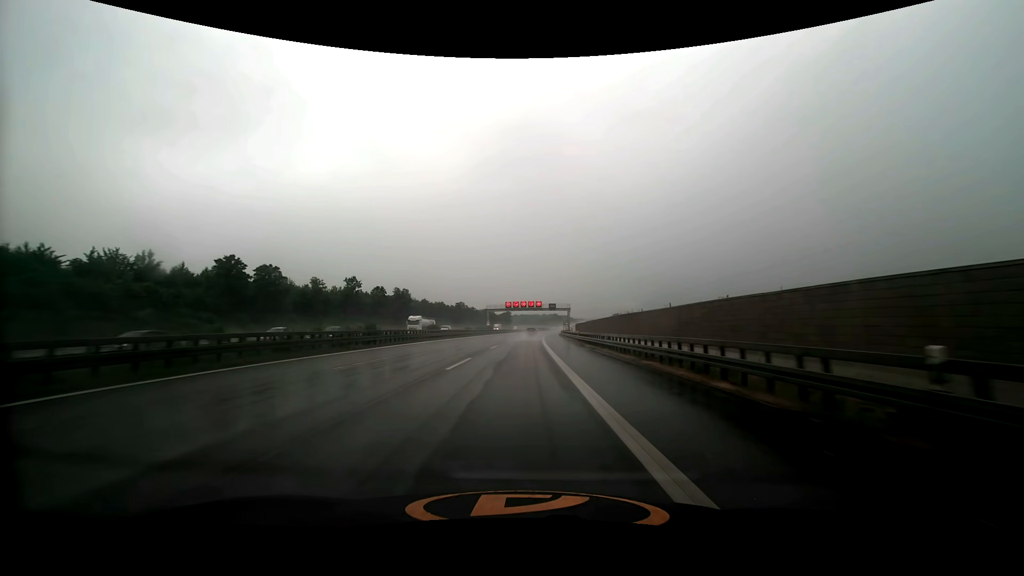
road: motorway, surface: asphalt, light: Day
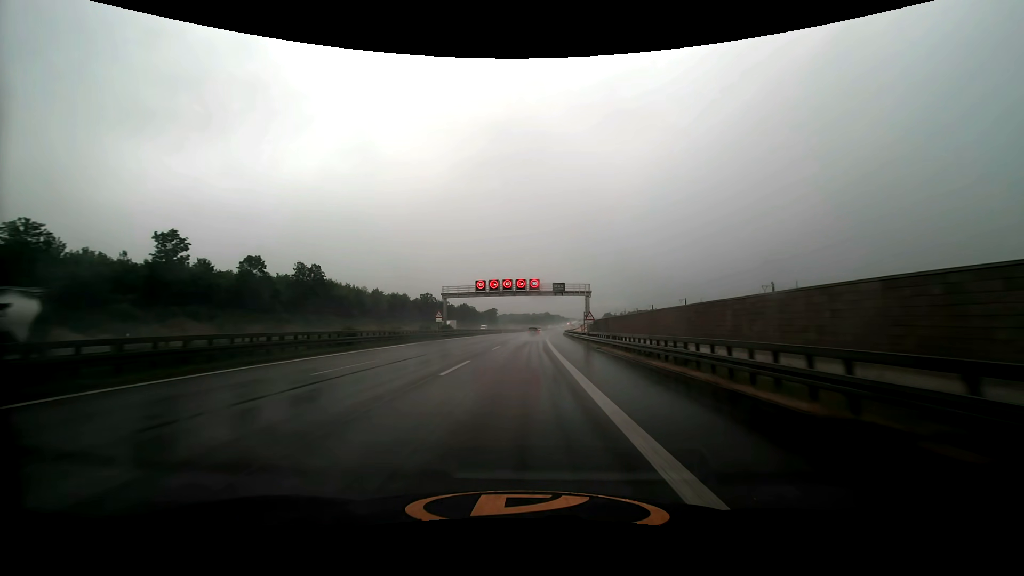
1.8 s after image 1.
(+0.5, +55.2) m; +1°
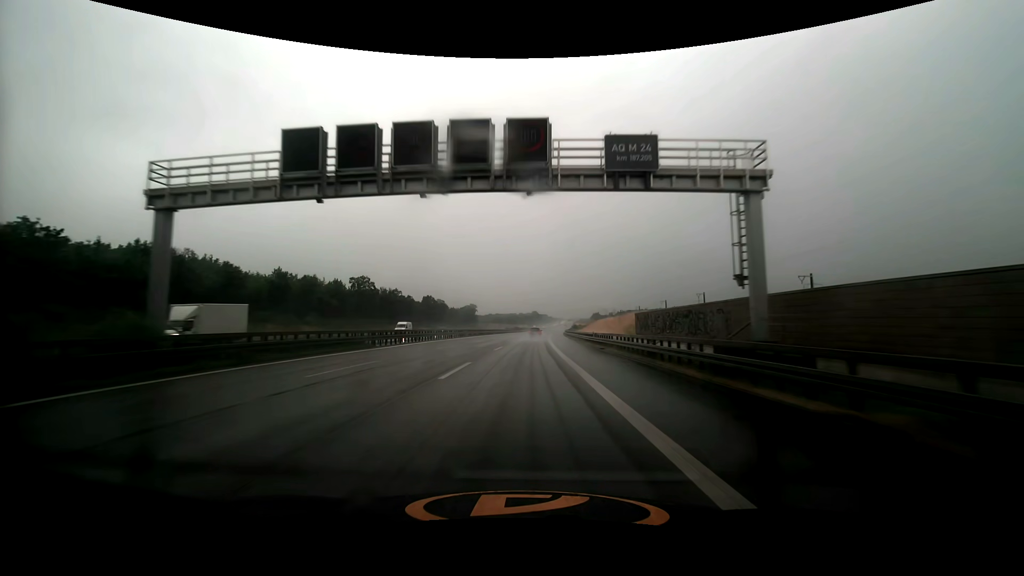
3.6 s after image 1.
(+0.8, +54.5) m; +2°
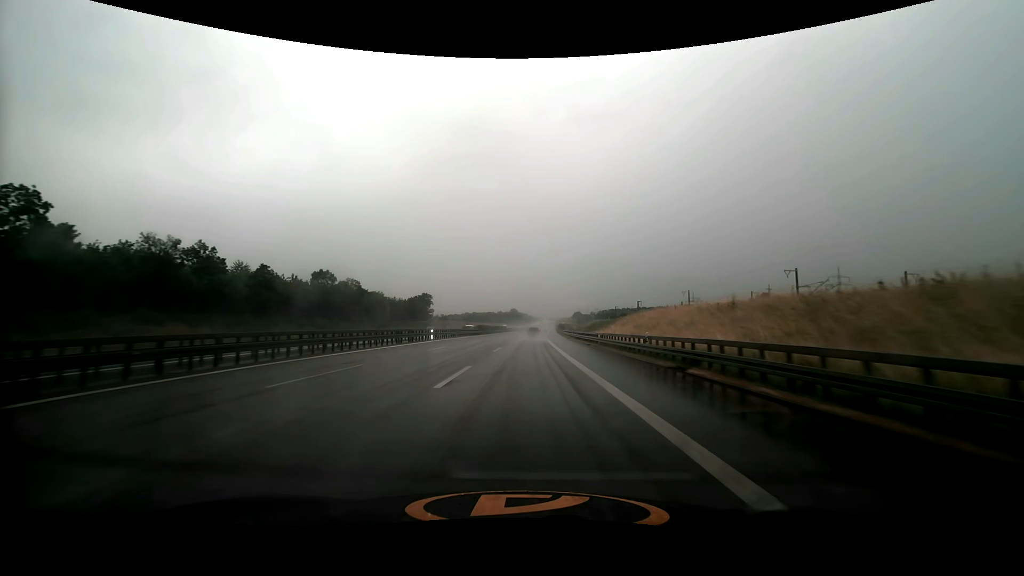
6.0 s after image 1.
(+1.3, +72.7) m; +2°
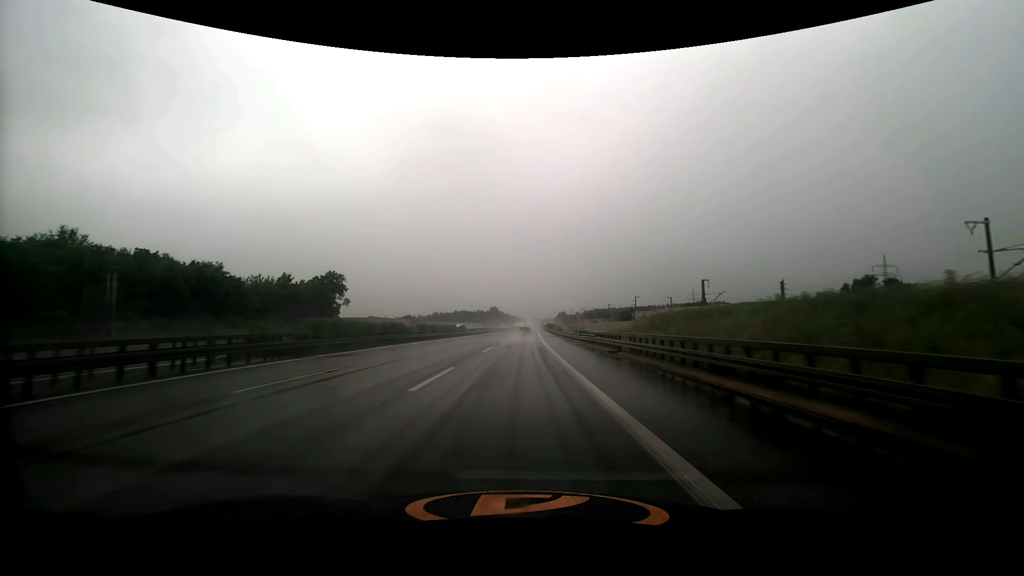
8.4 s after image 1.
(+1.5, +71.6) m; +2°
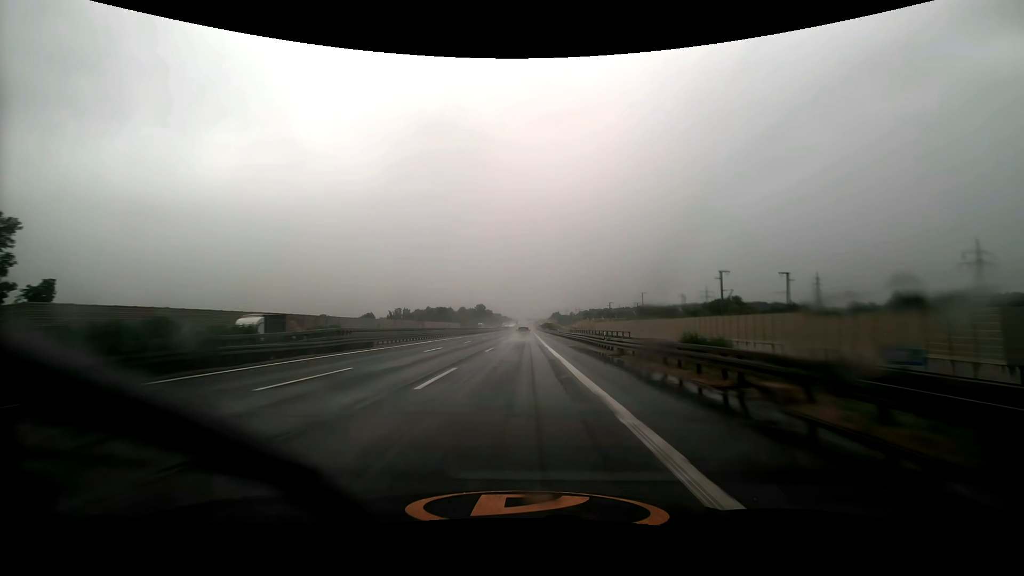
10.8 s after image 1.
(+0.5, +71.1) m; +1°
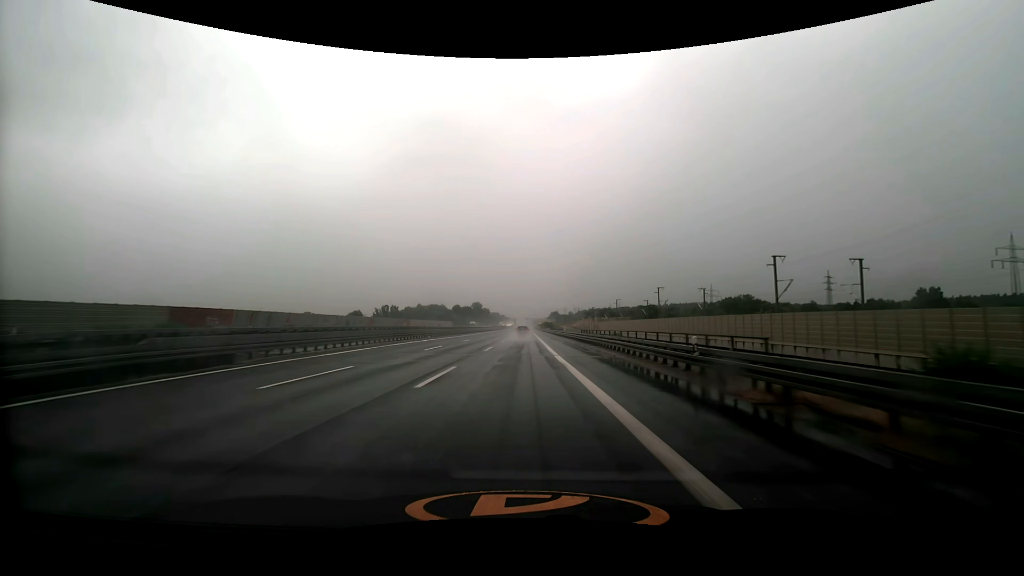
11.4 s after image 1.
(0.0, +17.9) m; 0°
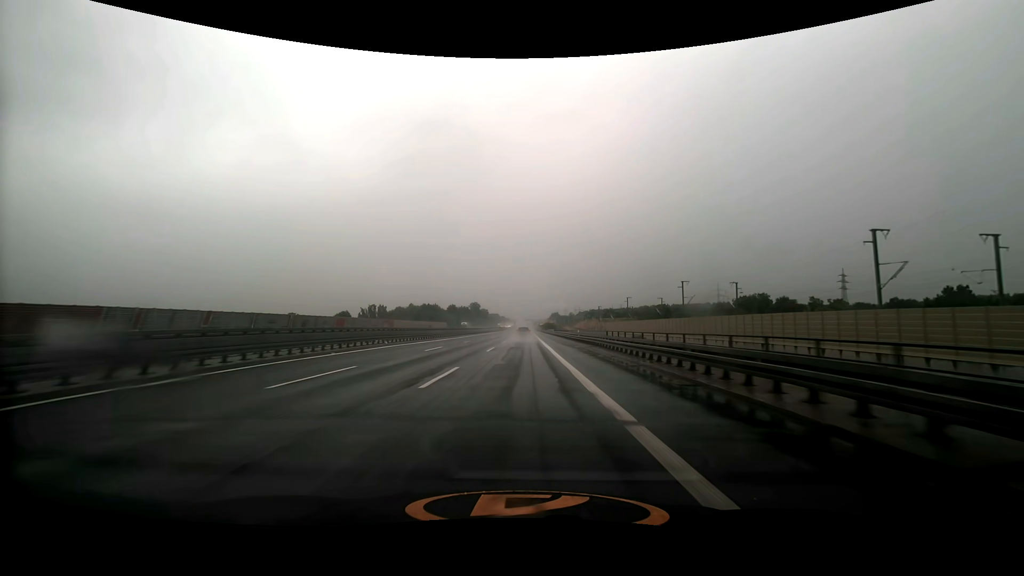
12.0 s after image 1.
(0.0, +17.9) m; 0°
(0, +10) (0, +20) (0, +30) (0, +40) (0, +50) (0, +60) (0, +70) (0, +80) (0, +90) (0, +100) m
